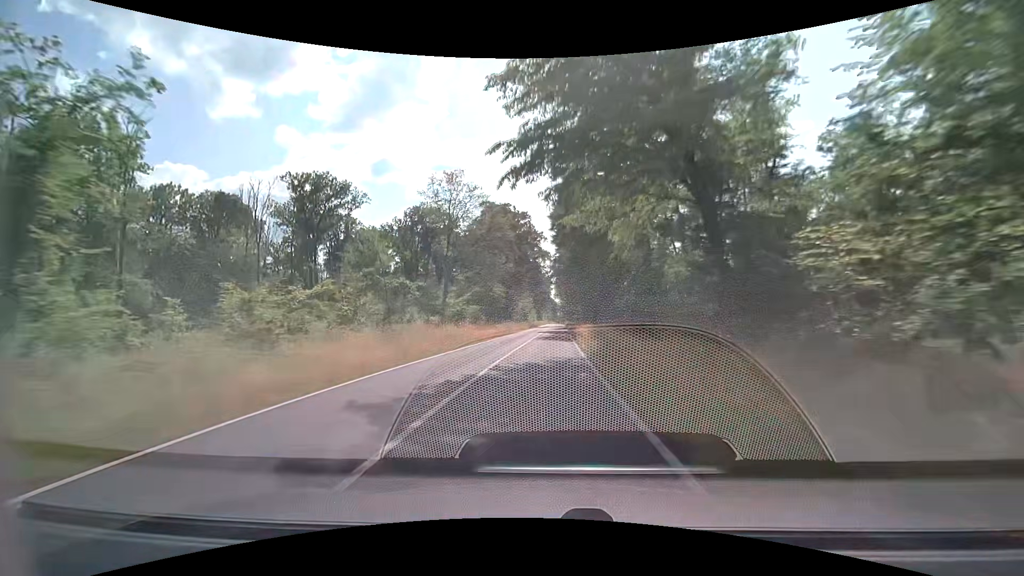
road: secondary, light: Day
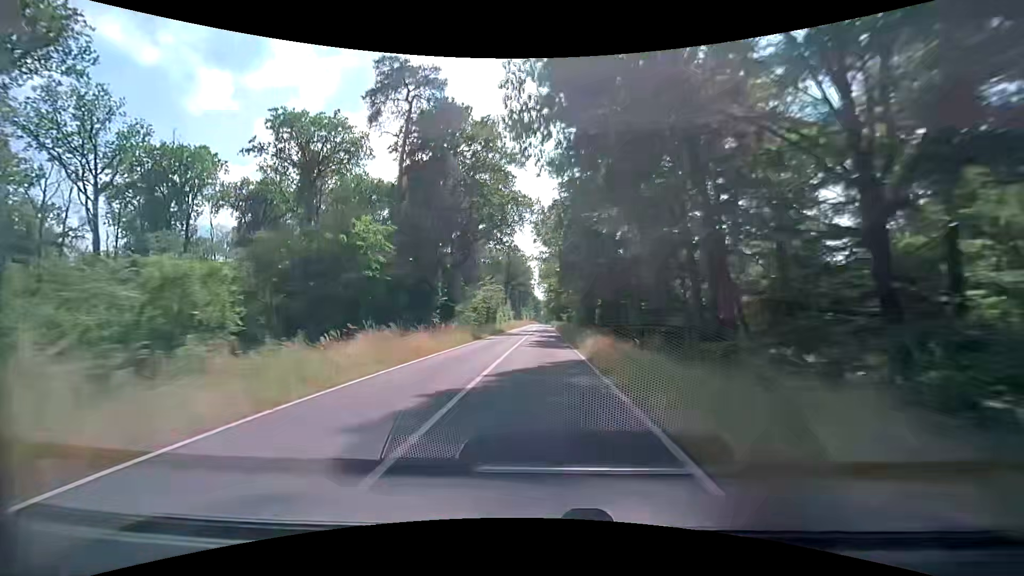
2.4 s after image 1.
(+1.3, +50.0) m; +1°
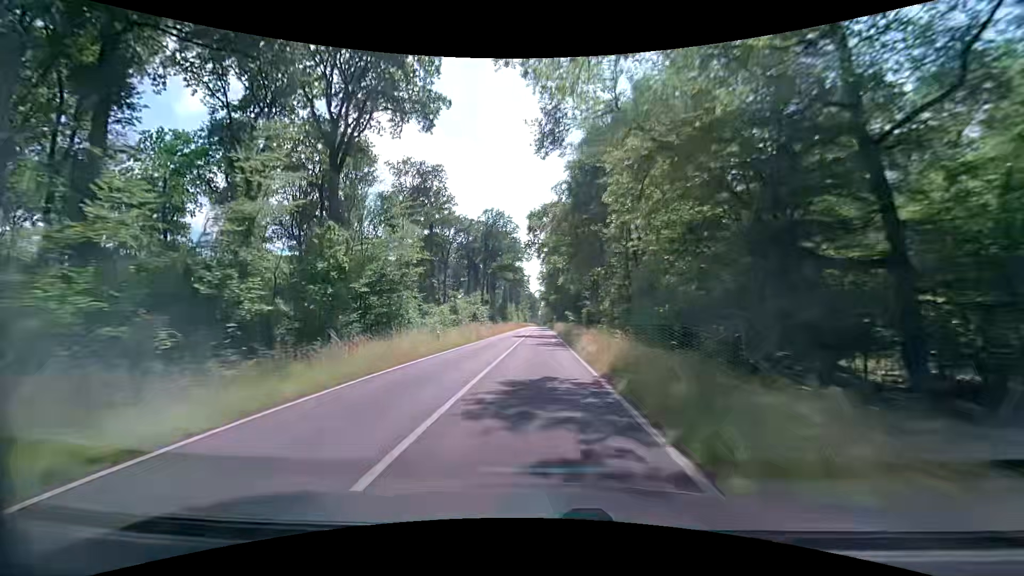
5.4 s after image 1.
(+1.0, +62.6) m; +1°
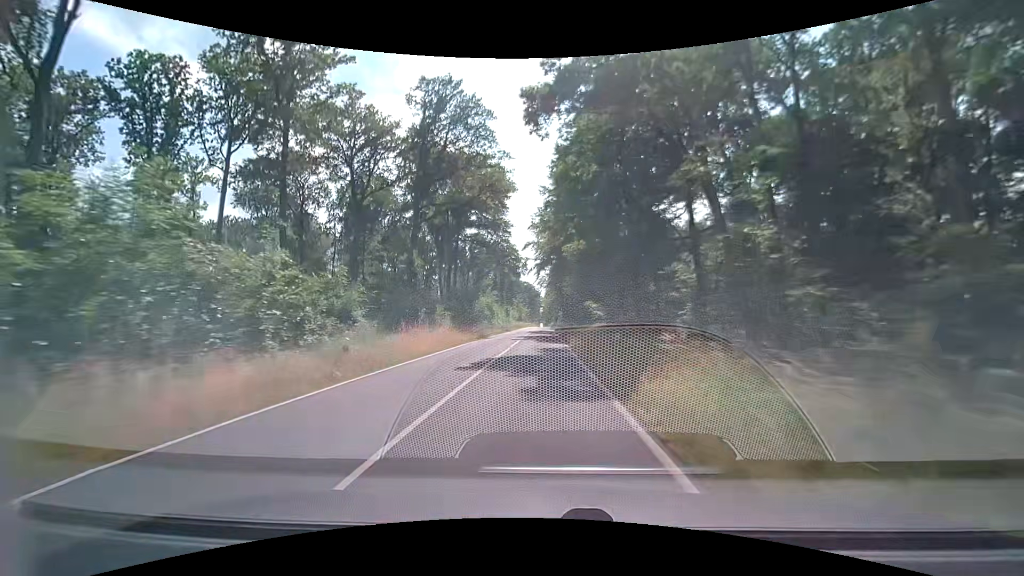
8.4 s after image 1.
(-0.5, +62.7) m; 0°
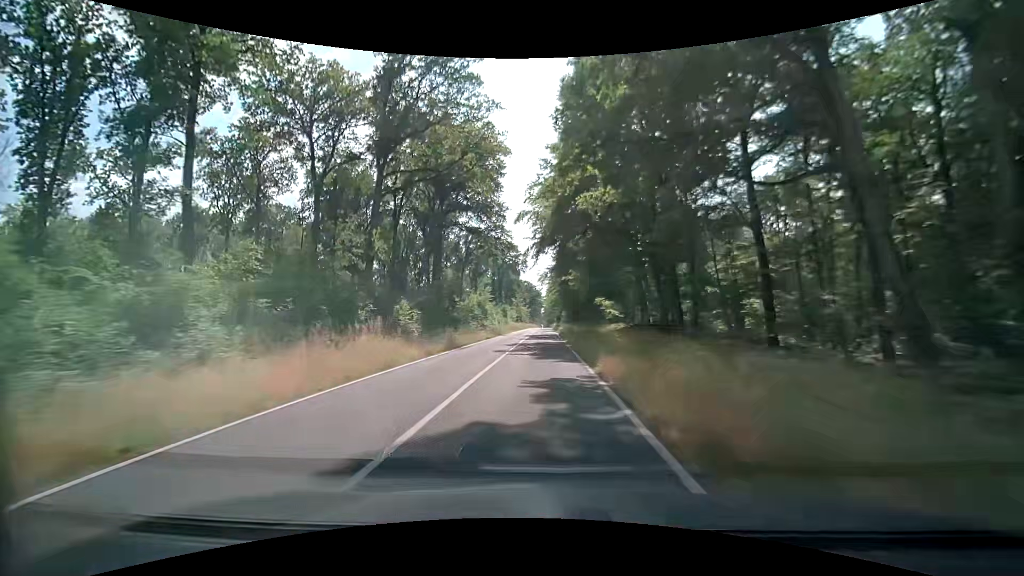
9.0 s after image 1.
(0.0, +12.6) m; 0°
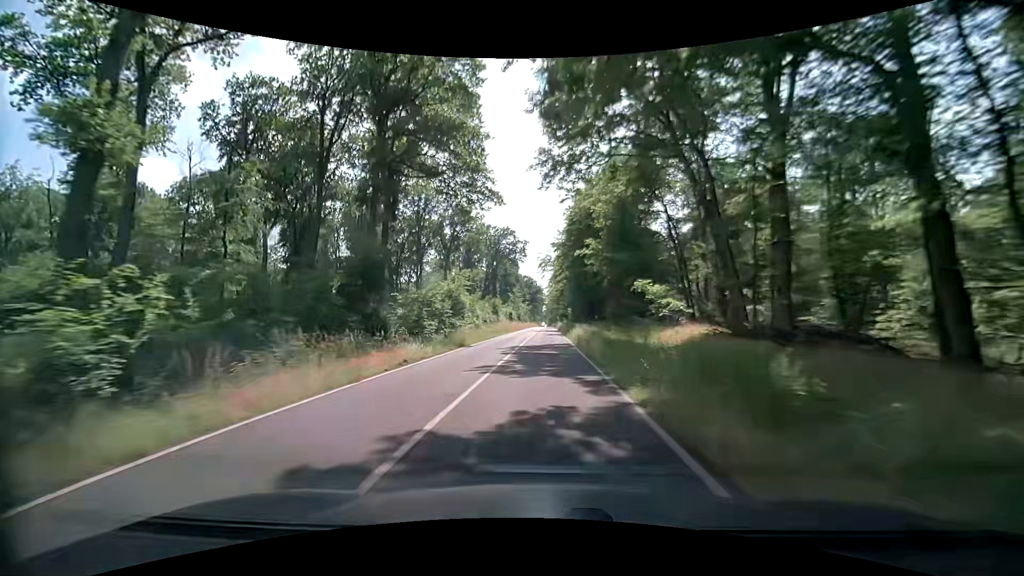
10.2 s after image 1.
(-0.1, +25.1) m; 0°
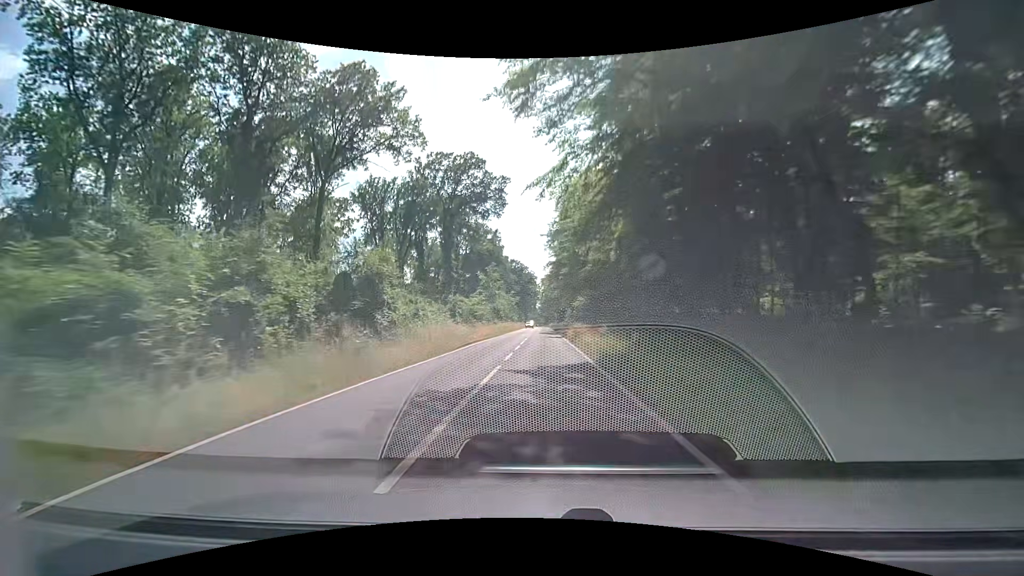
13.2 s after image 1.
(+0.5, +62.8) m; +1°
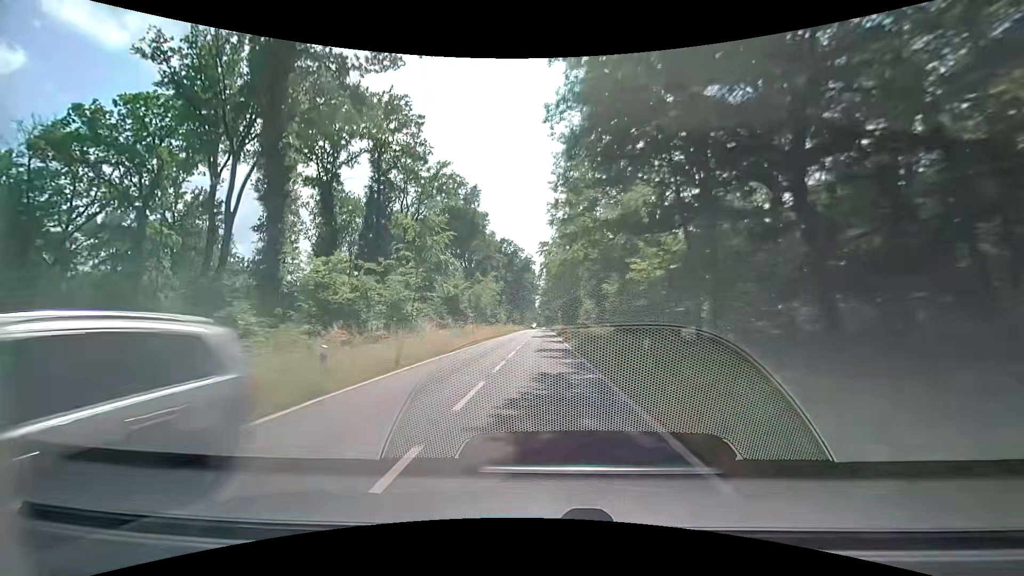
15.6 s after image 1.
(-0.4, +51.8) m; 0°
(0, +10) (0, +20) (0, +30) (0, +40) (0, +50) (0, +60) (0, +70) (0, +80) (0, +90) (0, +100) m
